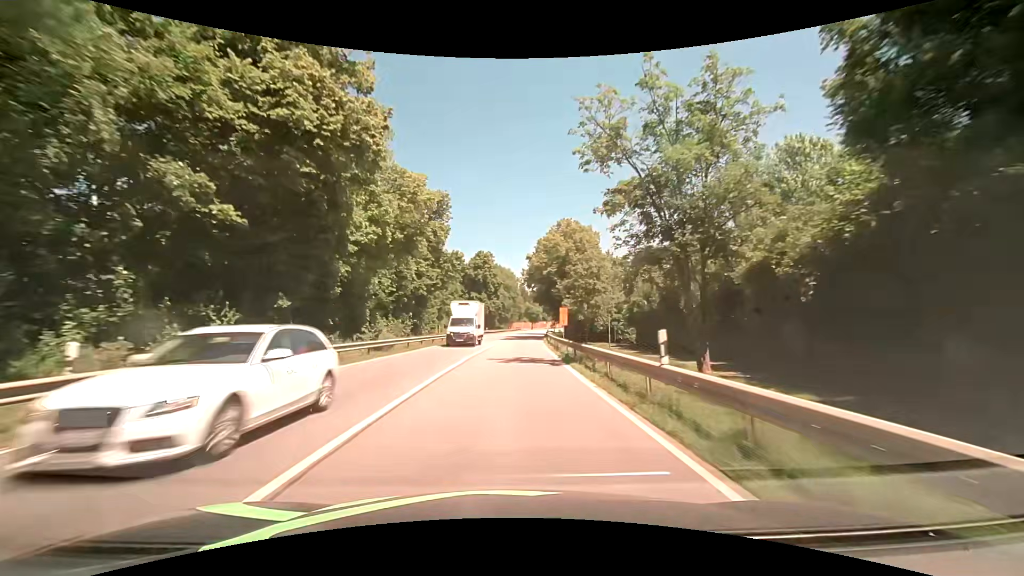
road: primary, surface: asphalt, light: Day
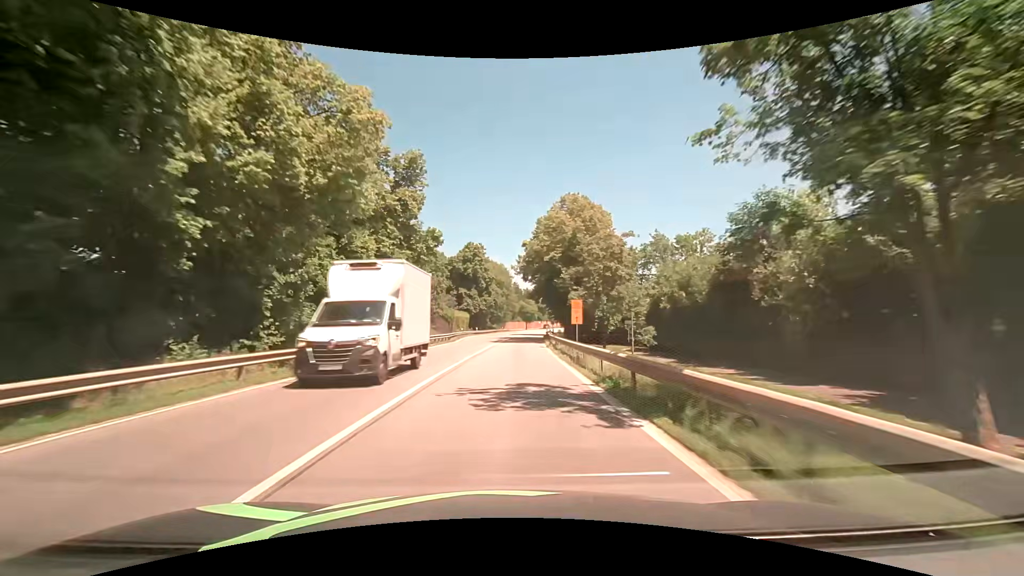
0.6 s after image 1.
(+0.1, +11.0) m; +1°
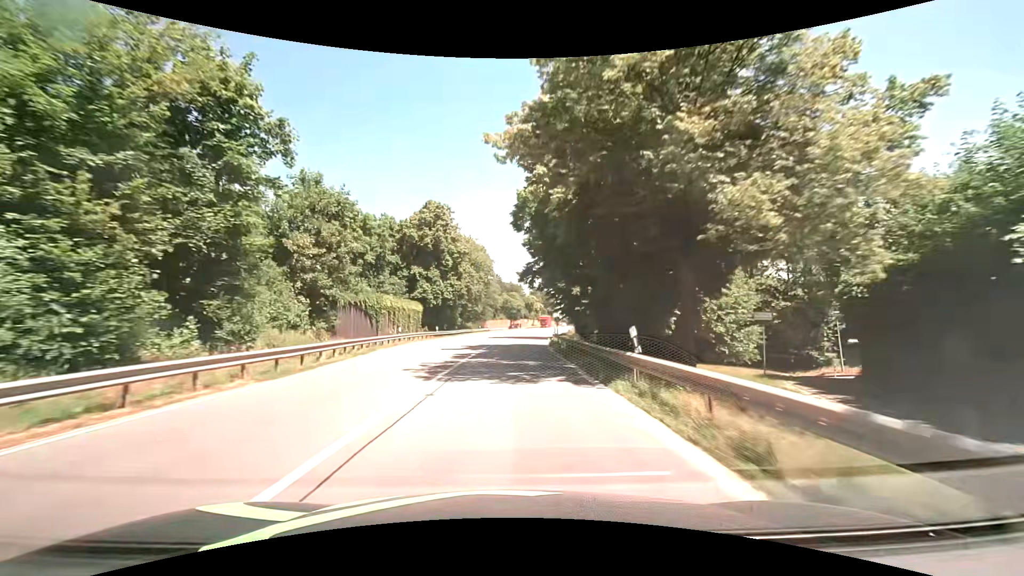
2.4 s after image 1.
(+0.5, +31.8) m; +2°
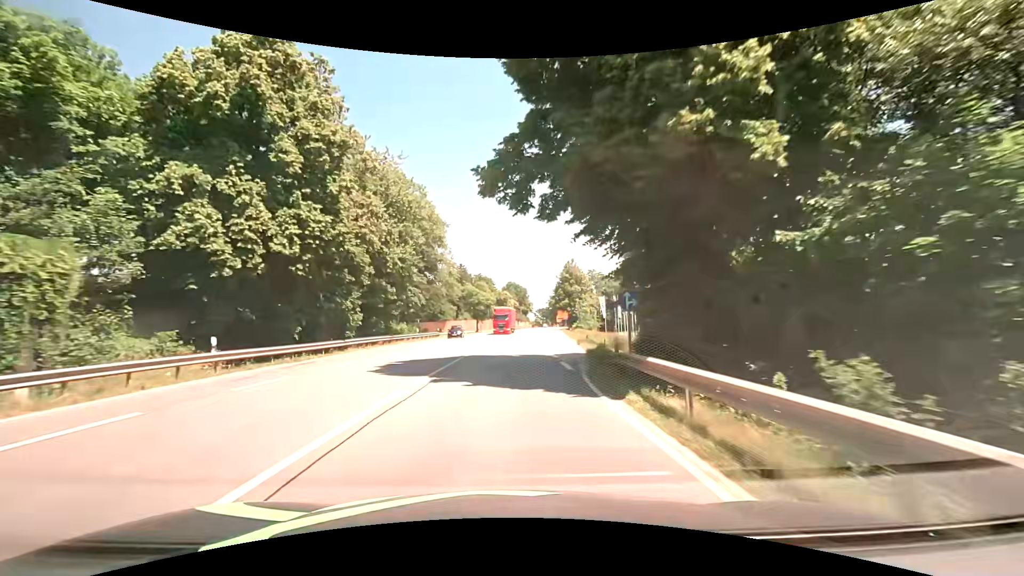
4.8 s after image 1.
(+1.1, +38.8) m; +4°
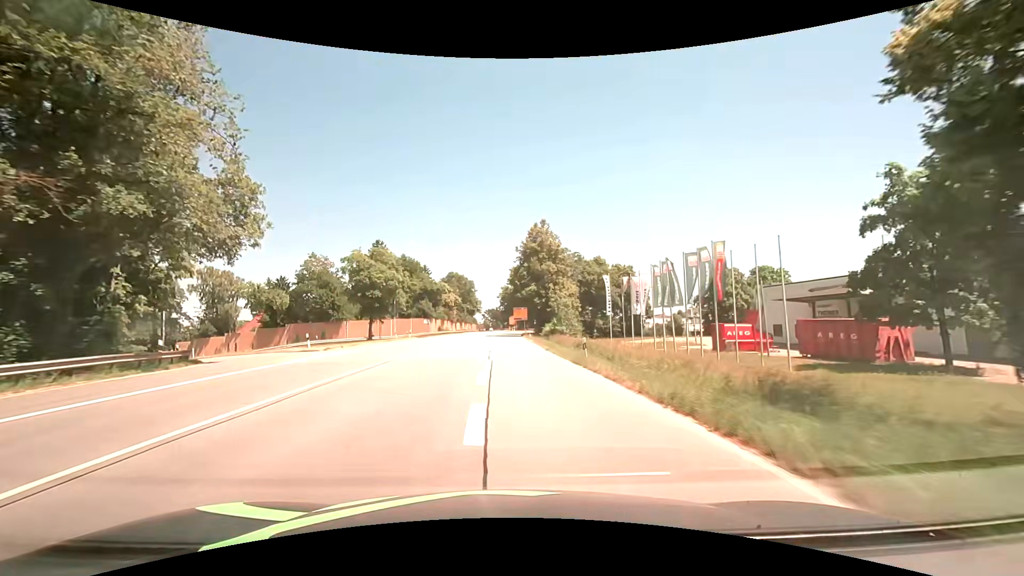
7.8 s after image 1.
(+2.7, +46.2) m; +6°
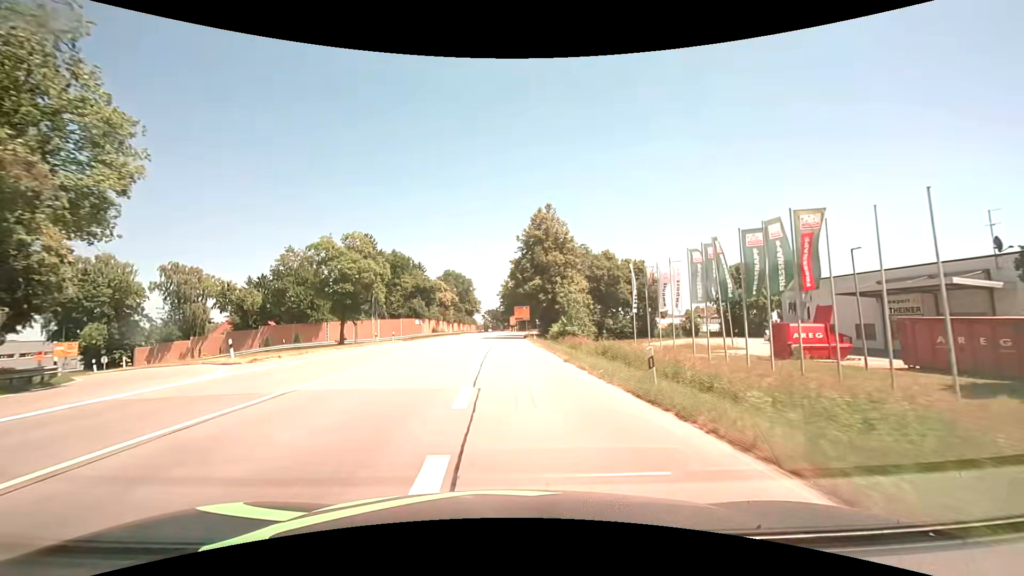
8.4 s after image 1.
(0.0, +9.5) m; 0°
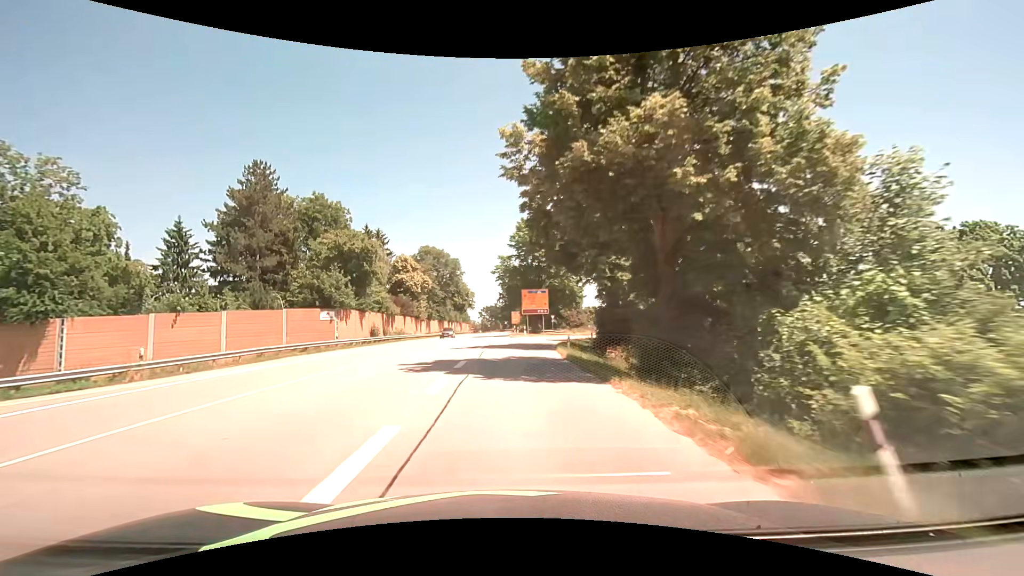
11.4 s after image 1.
(-0.7, +46.4) m; -1°
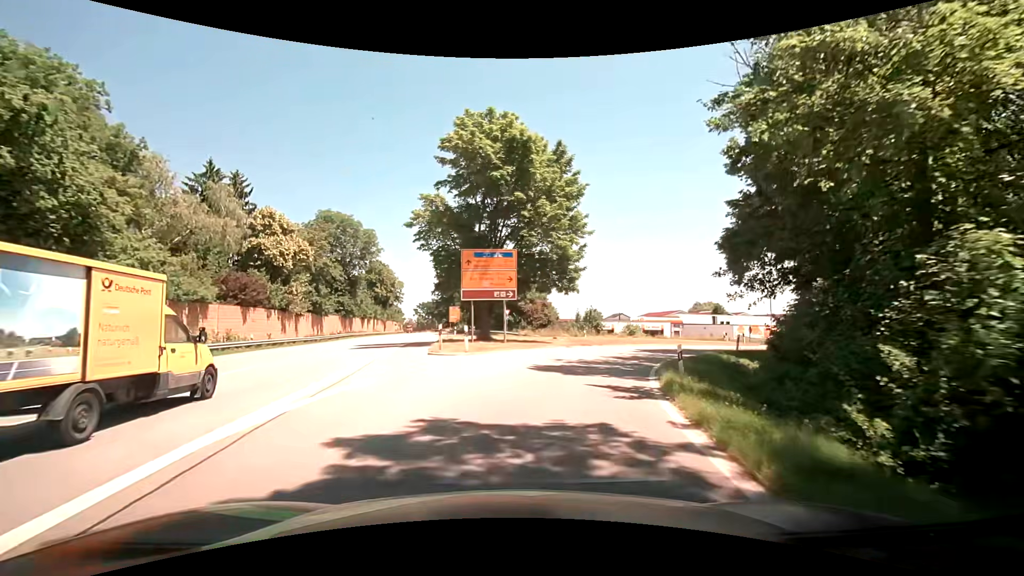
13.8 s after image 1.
(+0.7, +31.5) m; +6°
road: primary_link
(+1, +10) (+3, +20) (+8, +28) (+15, +35) (+24, +39) (+34, +42) (+44, +44) (+53, +47) (+62, +51) (+71, +57) m
